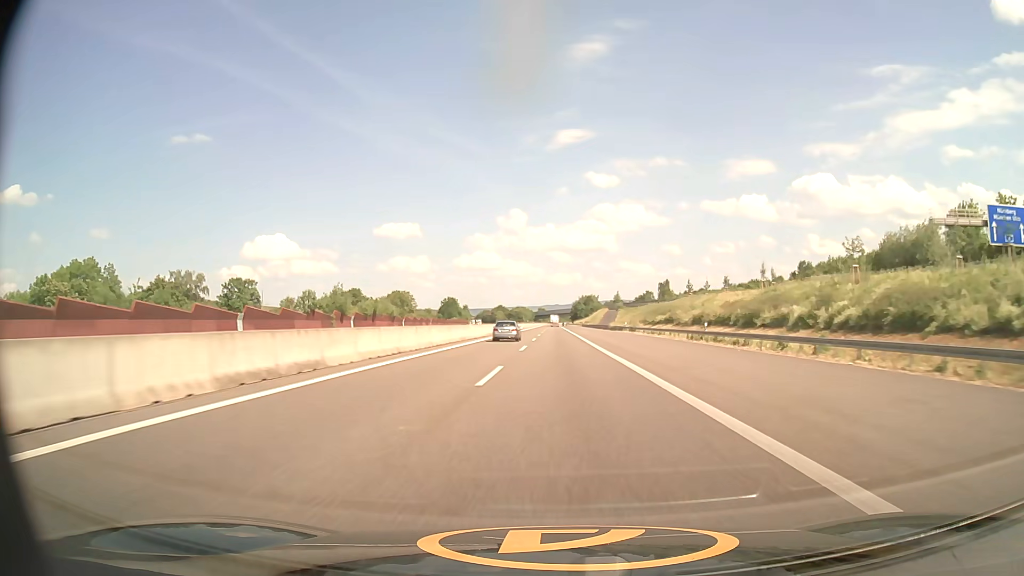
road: motorway_link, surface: asphalt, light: Day
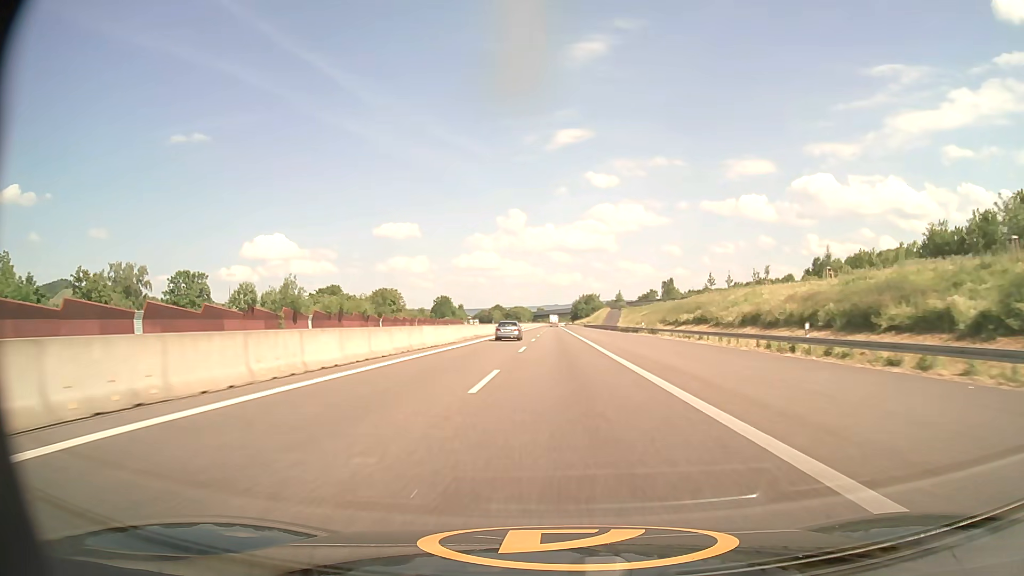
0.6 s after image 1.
(0.0, +19.3) m; 0°
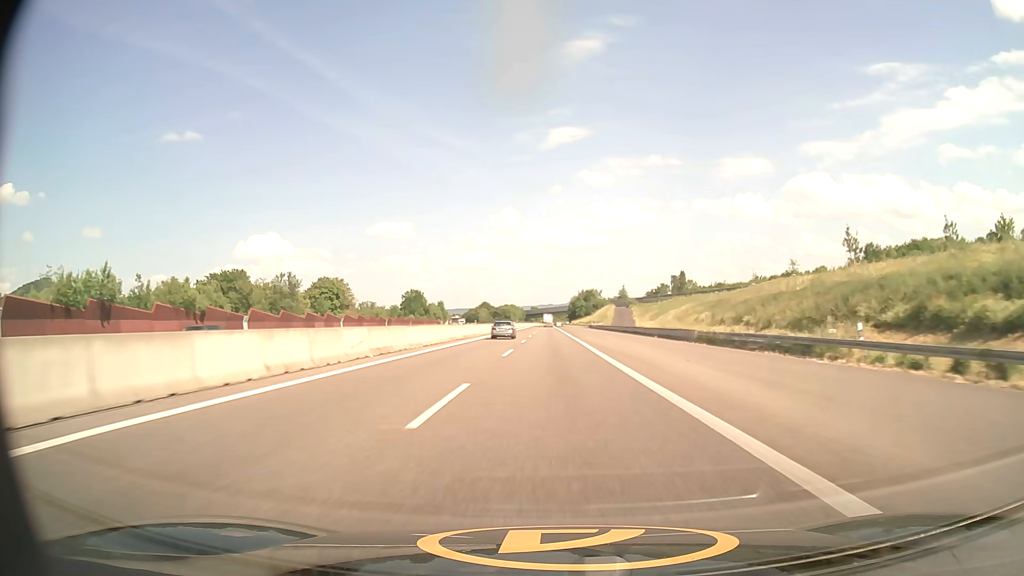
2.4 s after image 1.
(+0.2, +58.0) m; 0°
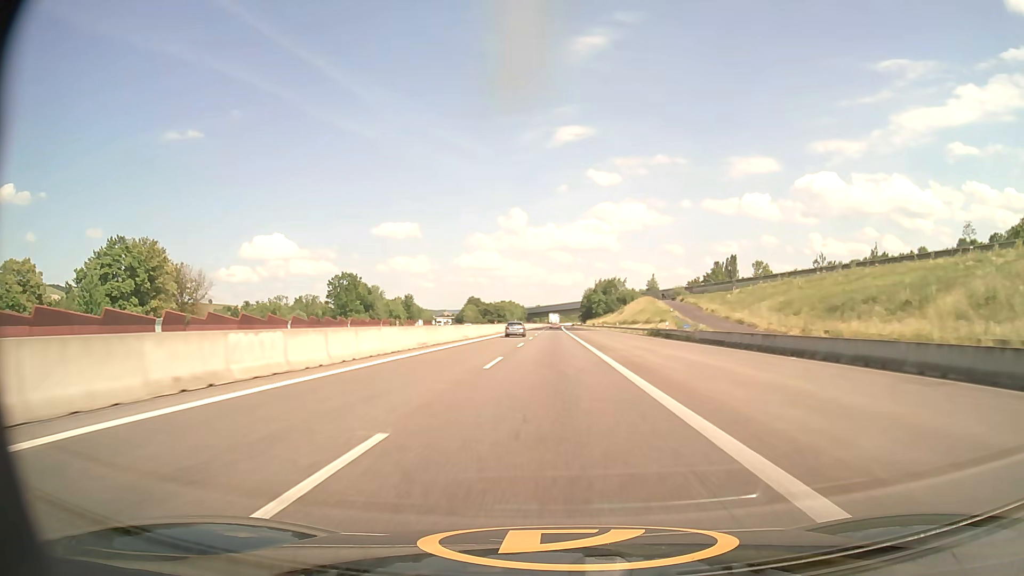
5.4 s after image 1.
(-0.2, +96.2) m; -1°
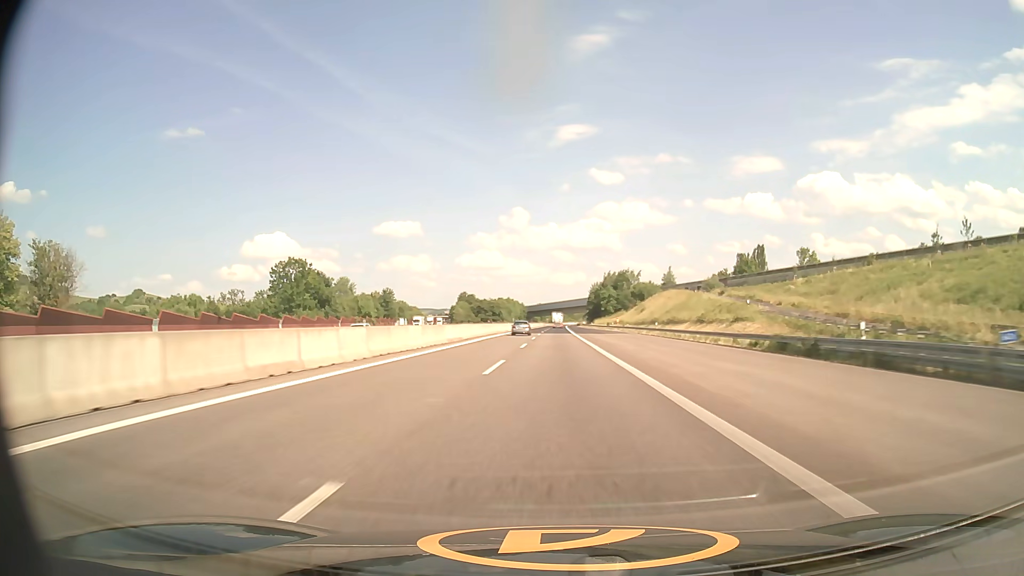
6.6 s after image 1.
(-0.1, +38.3) m; 0°
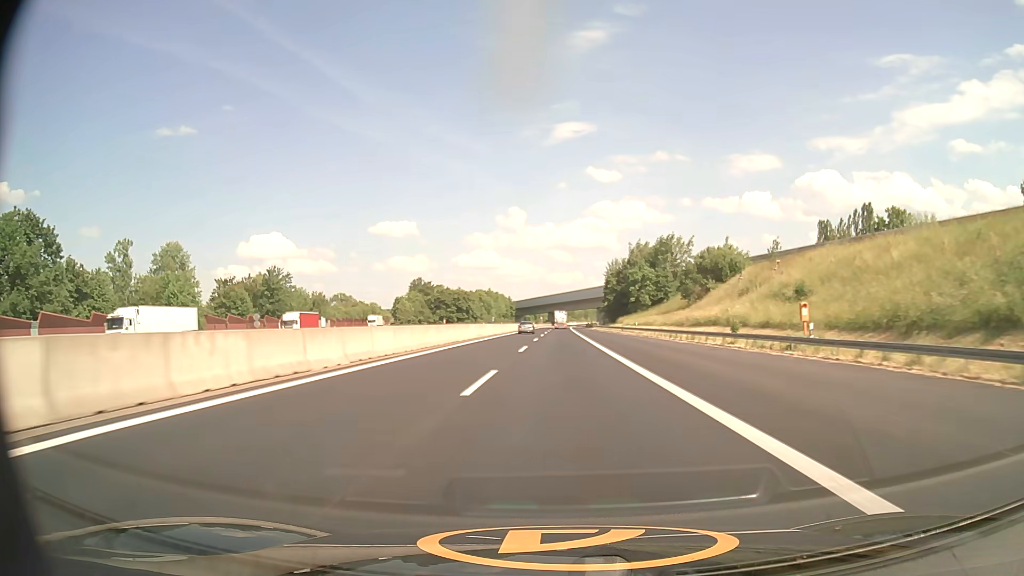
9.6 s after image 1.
(+0.3, +94.7) m; 0°
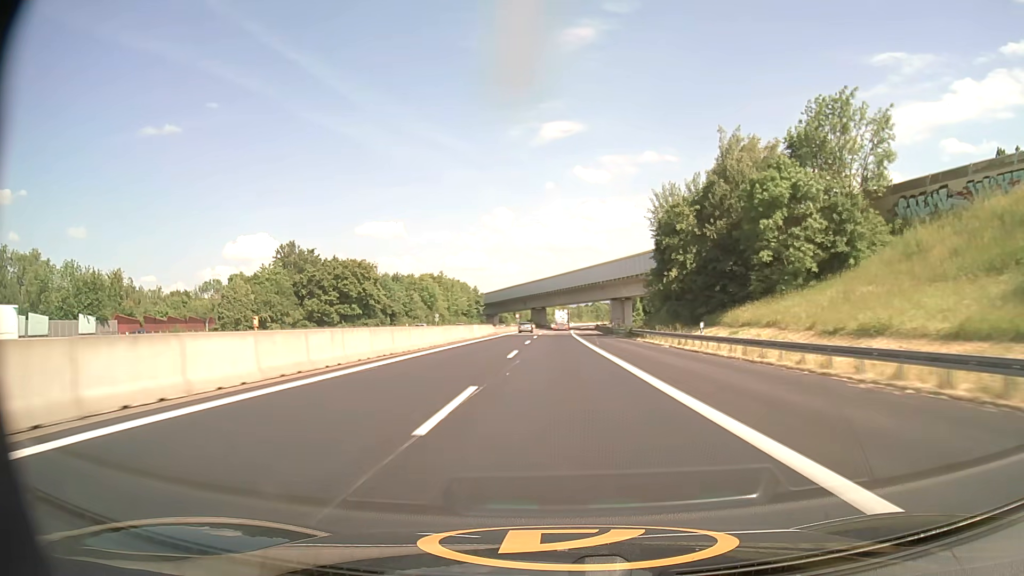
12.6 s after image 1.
(+0.7, +93.9) m; +1°
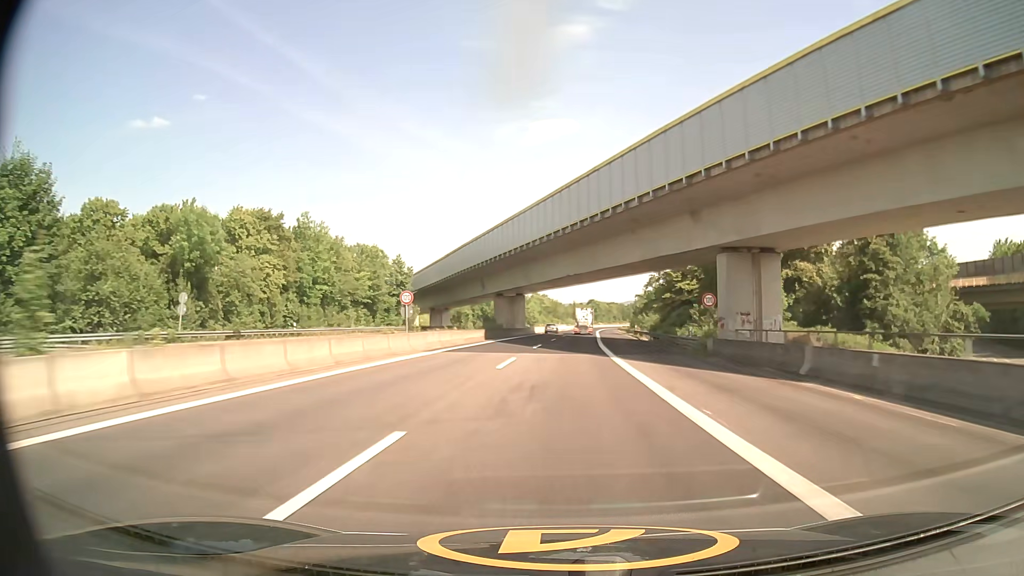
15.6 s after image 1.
(+0.8, +95.8) m; +1°
(0, +10) (0, +20) (0, +30) (0, +40) (0, +50) (+1, +60) (+1, +70) (+1, +80) (+2, +90) (+2, +100) m
